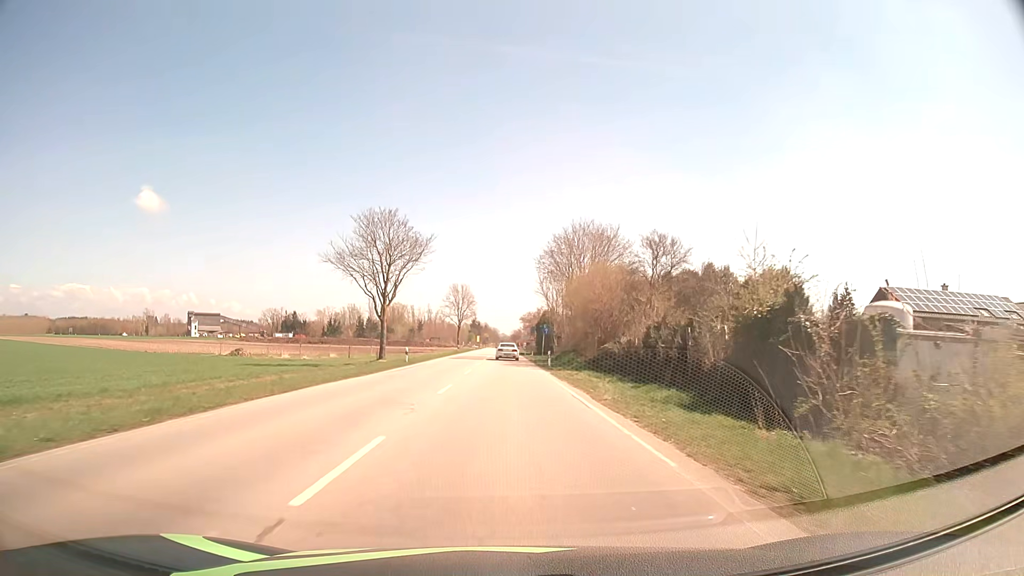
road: secondary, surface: asphalt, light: Day
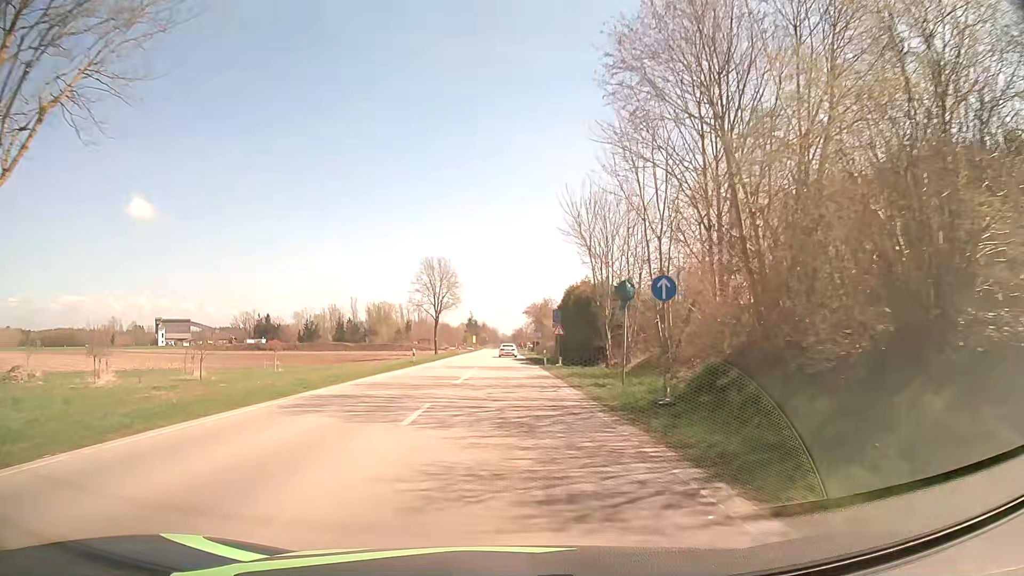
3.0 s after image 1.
(0.0, +42.4) m; 0°
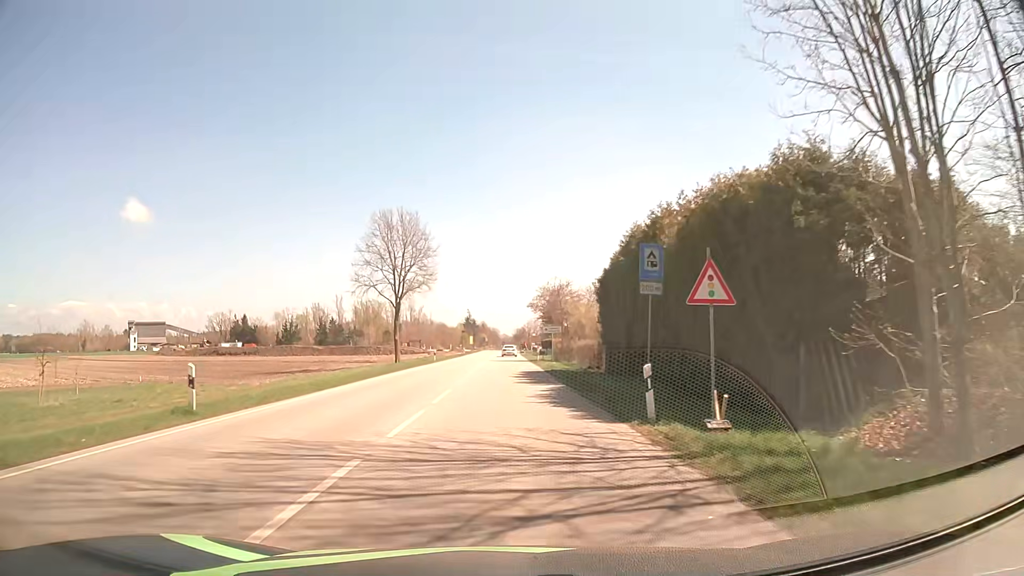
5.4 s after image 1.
(+0.2, +32.1) m; 0°
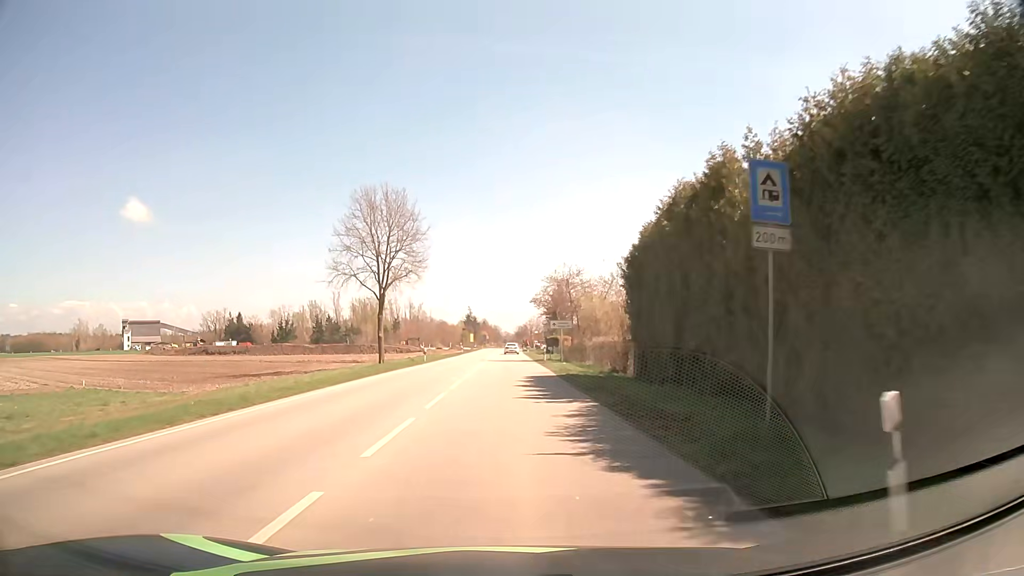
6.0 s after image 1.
(0.0, +7.9) m; 0°
(0, +10) (0, +20) (0, +30) (0, +40) (0, +50) (0, +60) (0, +70) (0, +80) (0, +90) (+1, +100) m
